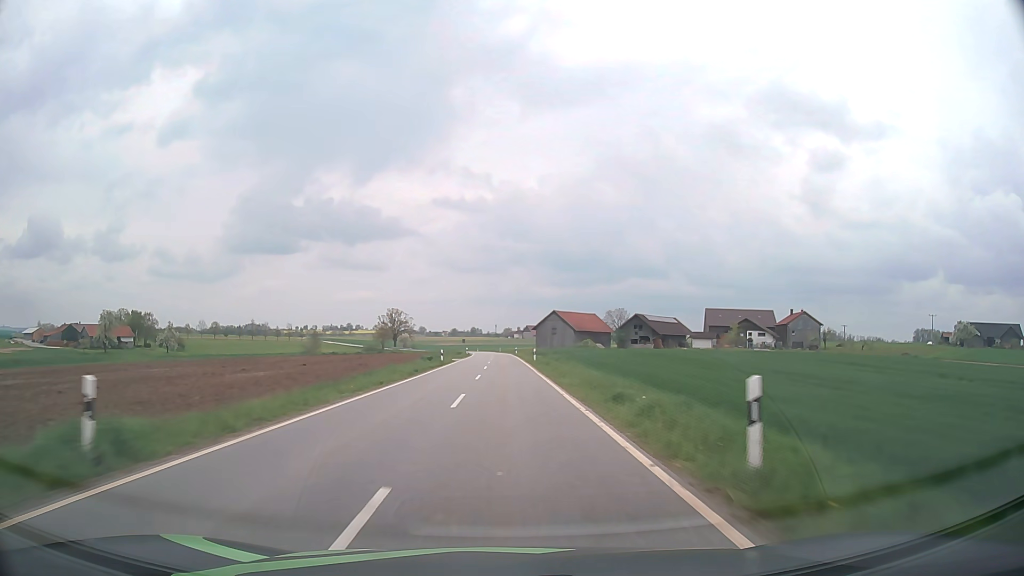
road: tertiary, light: Day
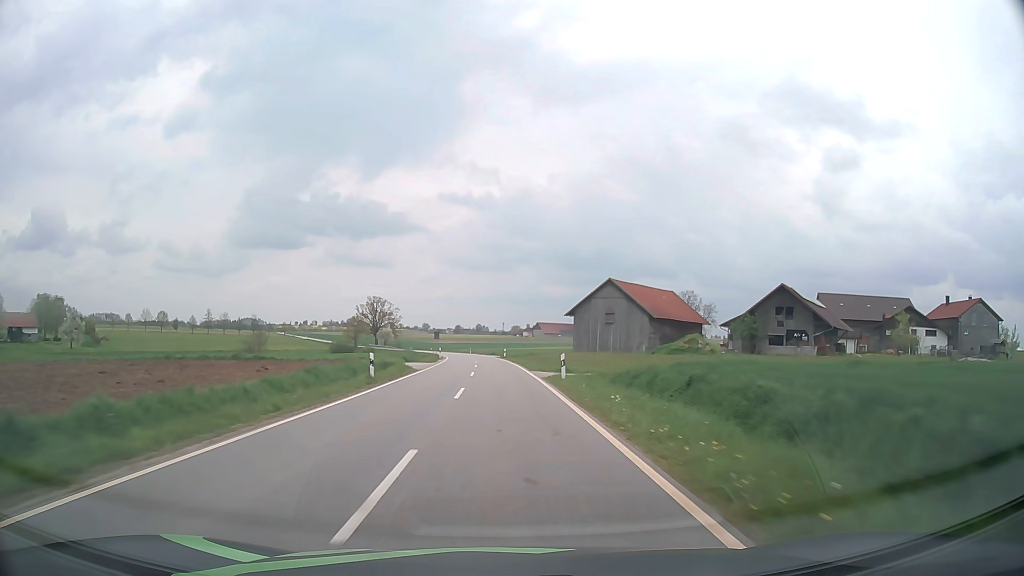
(-0.3, +70.8) m; -1°
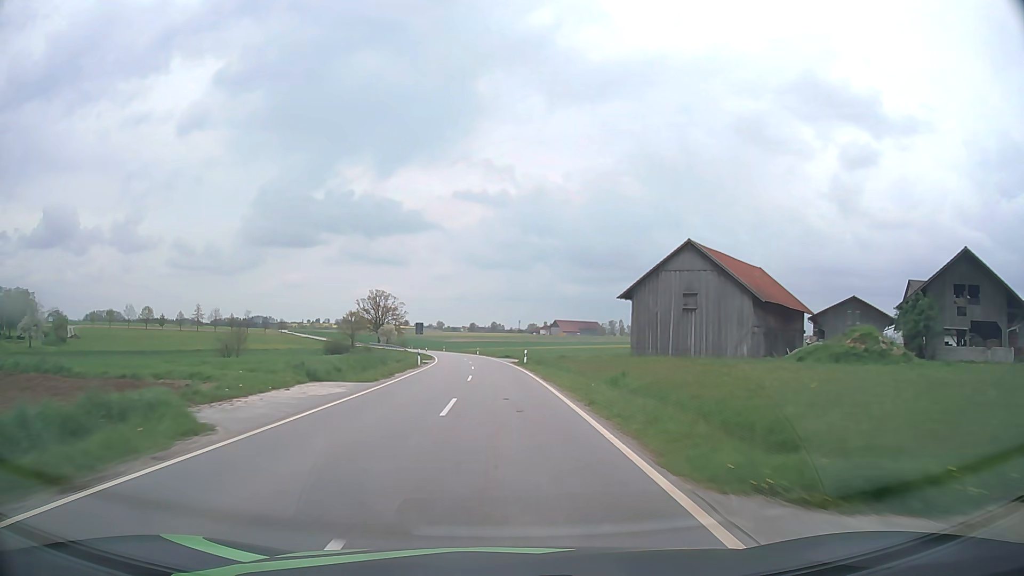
(-0.2, +28.4) m; -1°
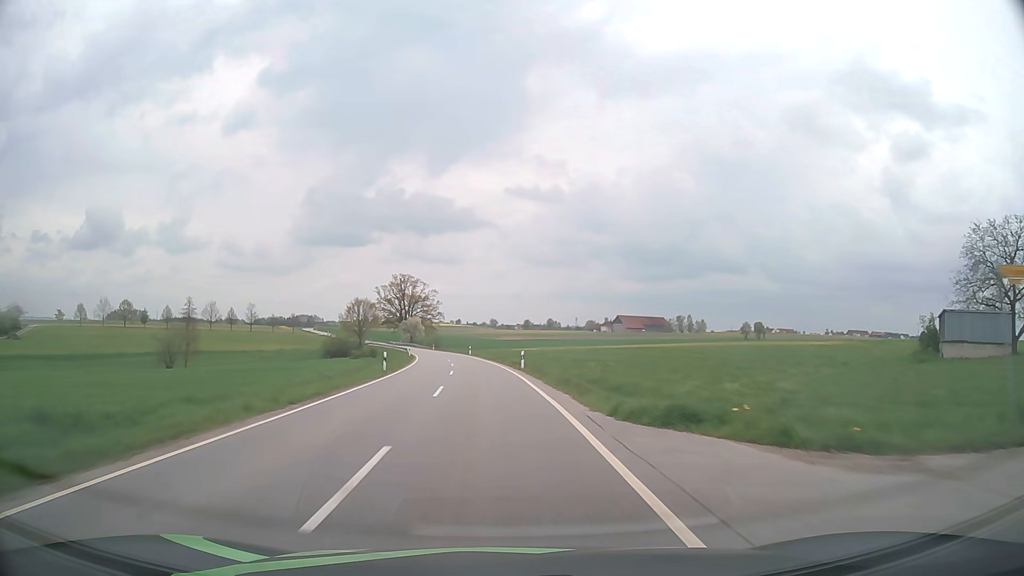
(-1.7, +56.8) m; -4°
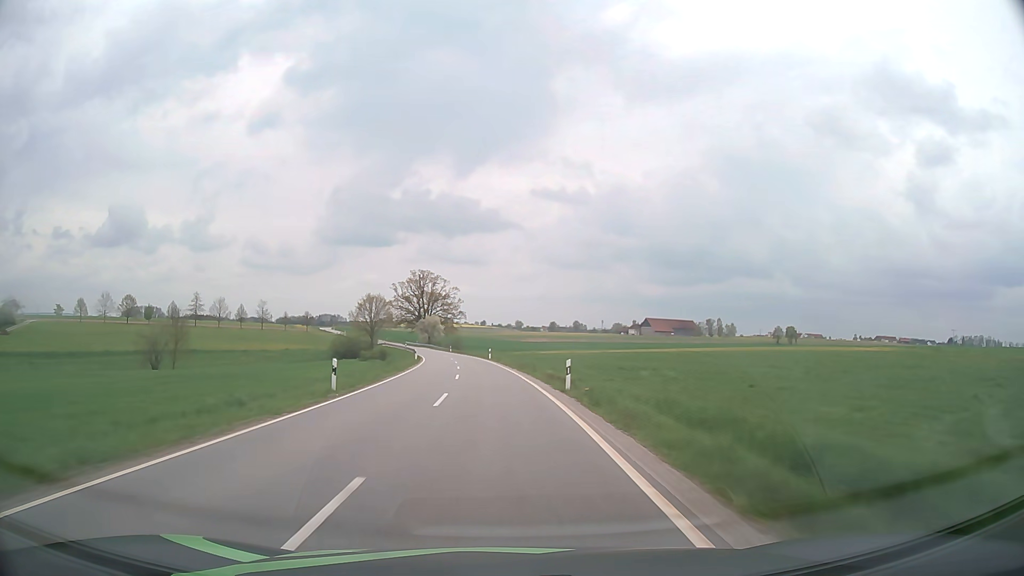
(-0.3, +14.2) m; -2°
